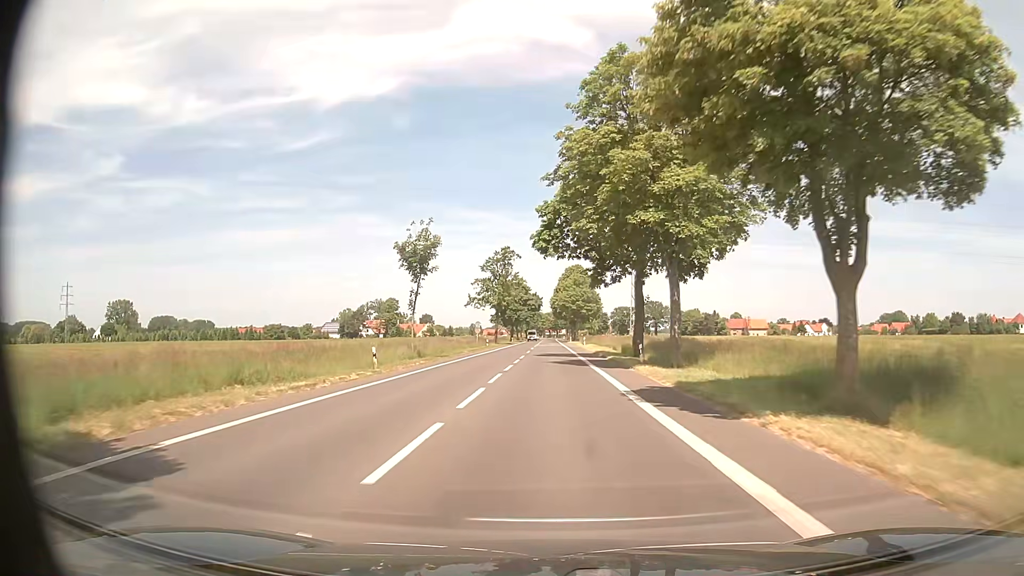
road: tertiary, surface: asphalt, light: Day
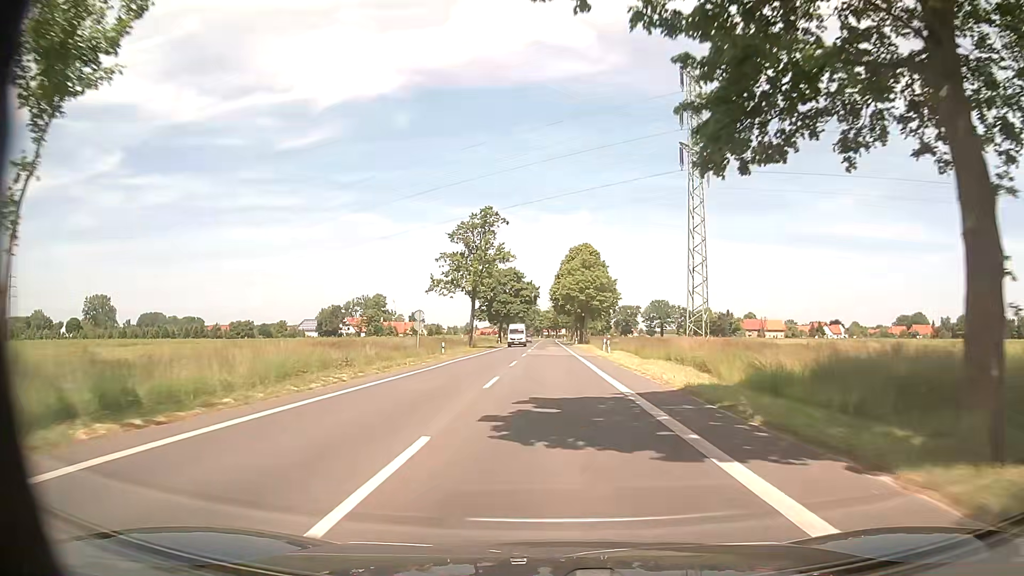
(+0.2, +33.1) m; 0°
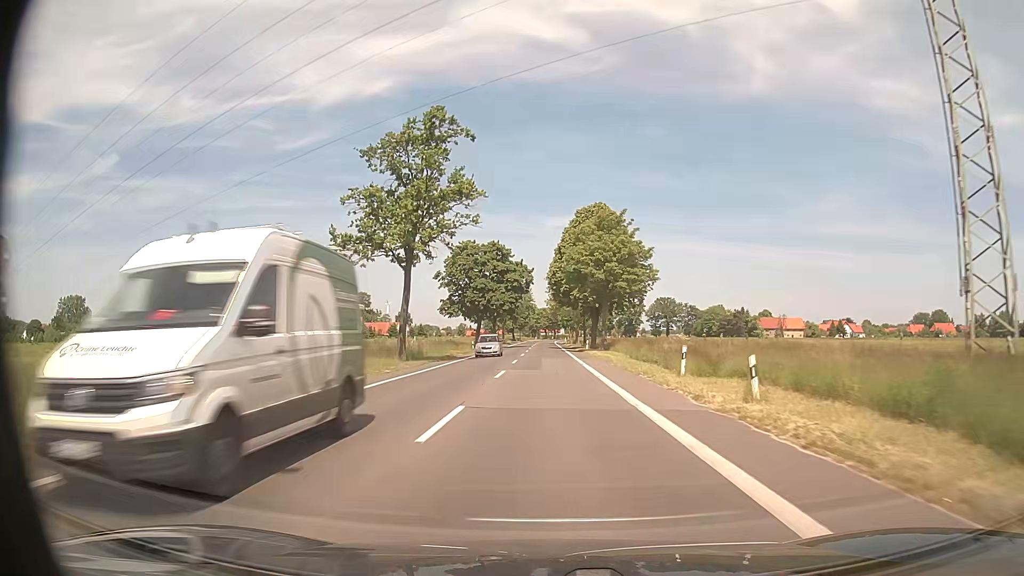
(0.0, +33.3) m; 0°
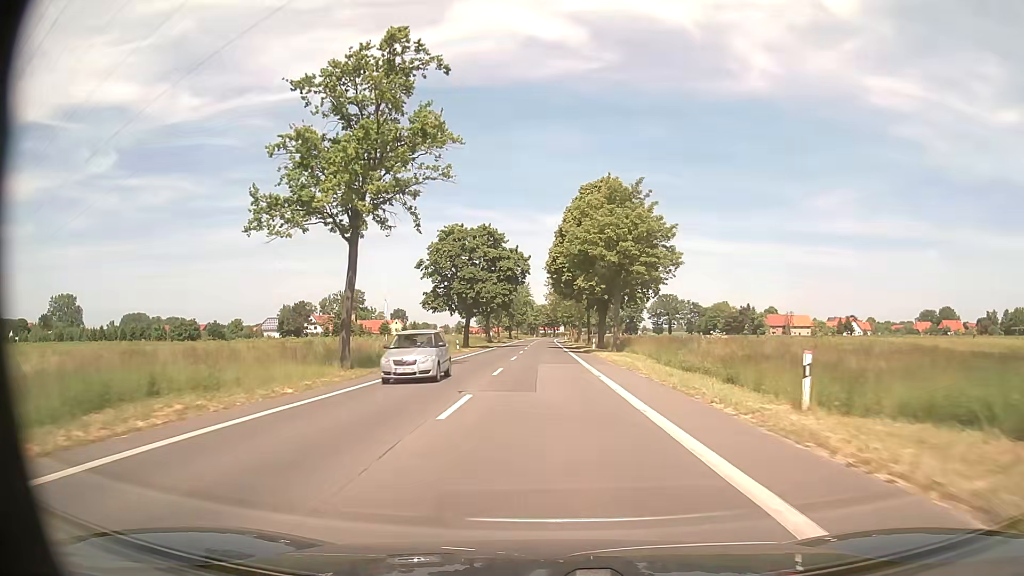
(0.0, +11.1) m; 0°
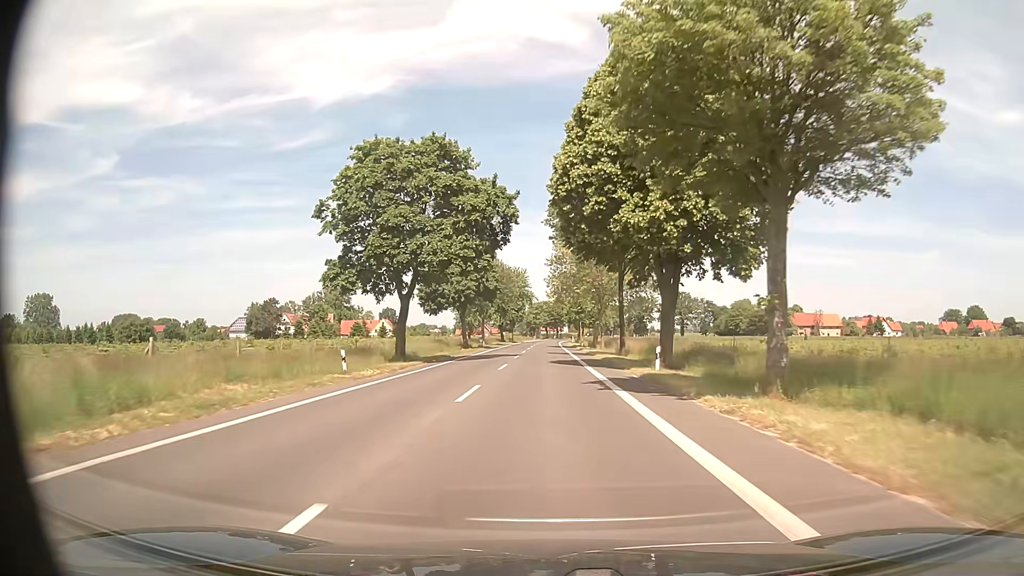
(0.0, +33.3) m; 0°
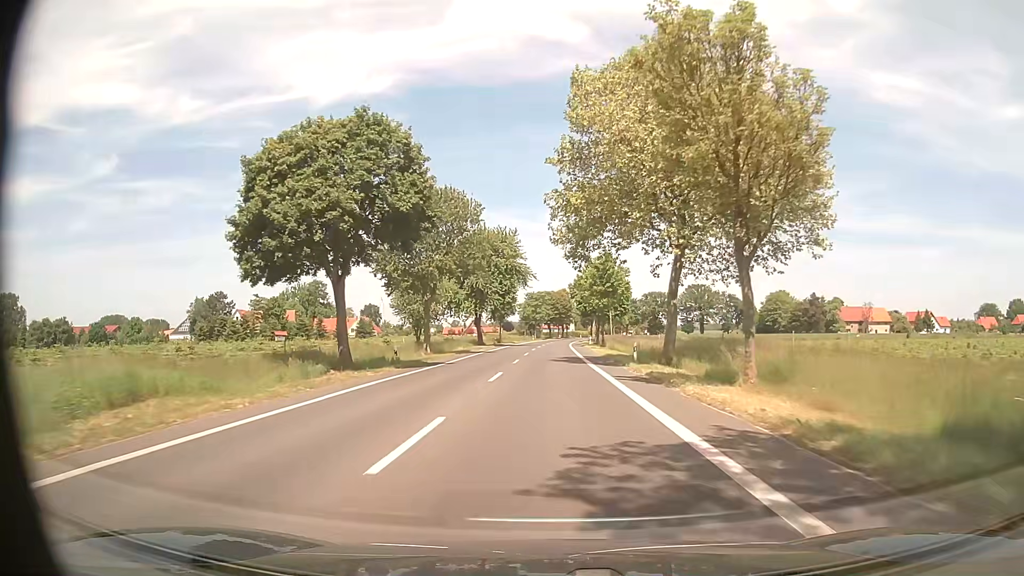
(-0.1, +44.3) m; 0°
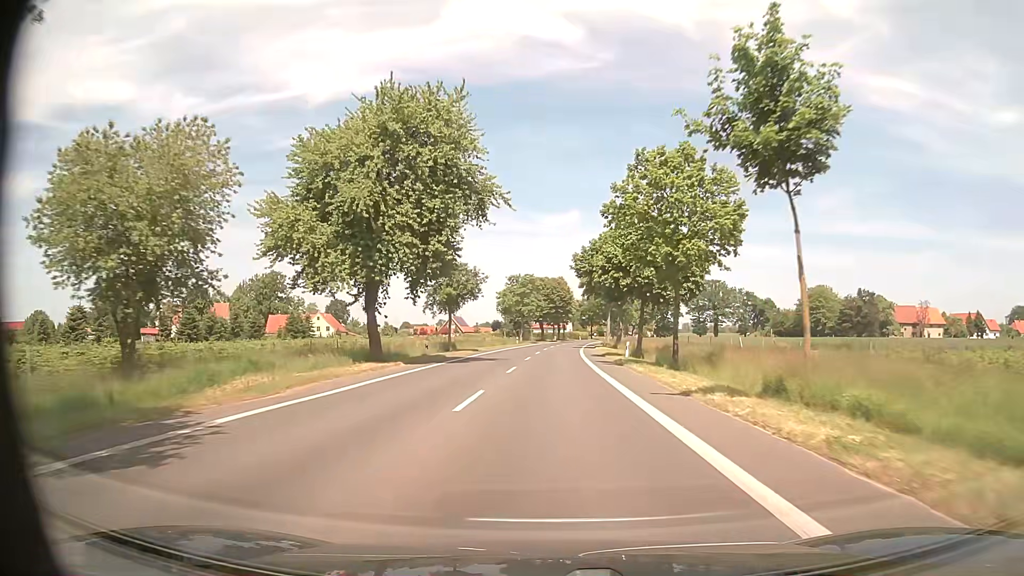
(+0.2, +44.4) m; 0°
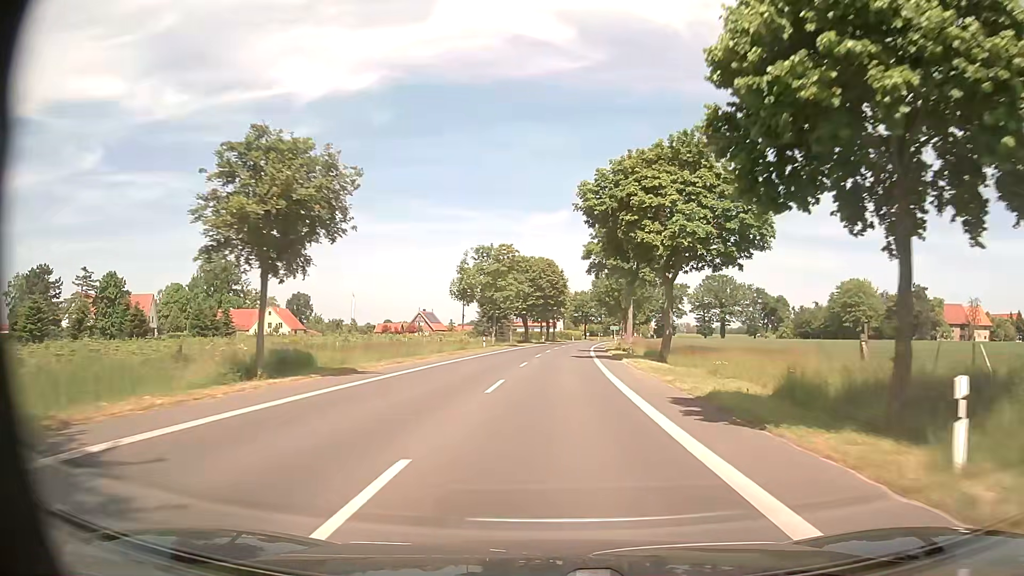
(+0.3, +33.3) m; +1°
(0, +10) (0, +20) (0, +30) (+1, +40) (+1, +50) (+2, +60) (+3, +70) (+4, +80) (+4, +90) (+6, +100) m
